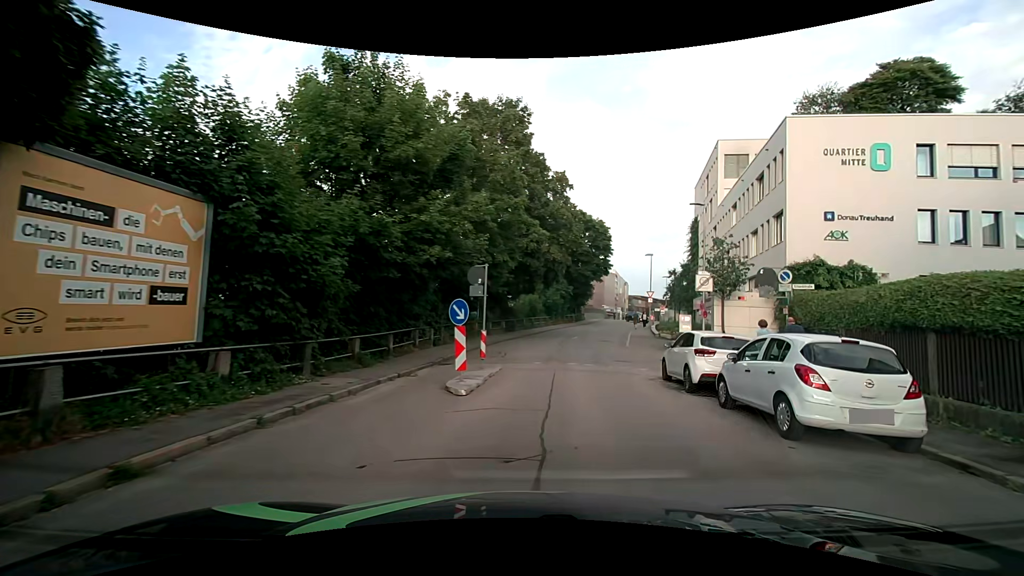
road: residential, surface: asphalt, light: Day
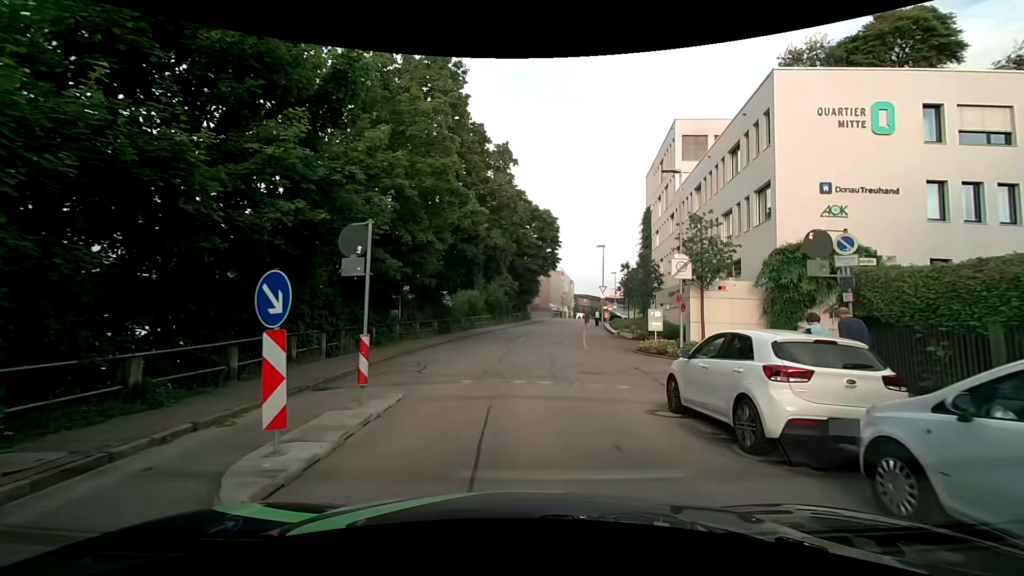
(+0.4, +6.1) m; +6°
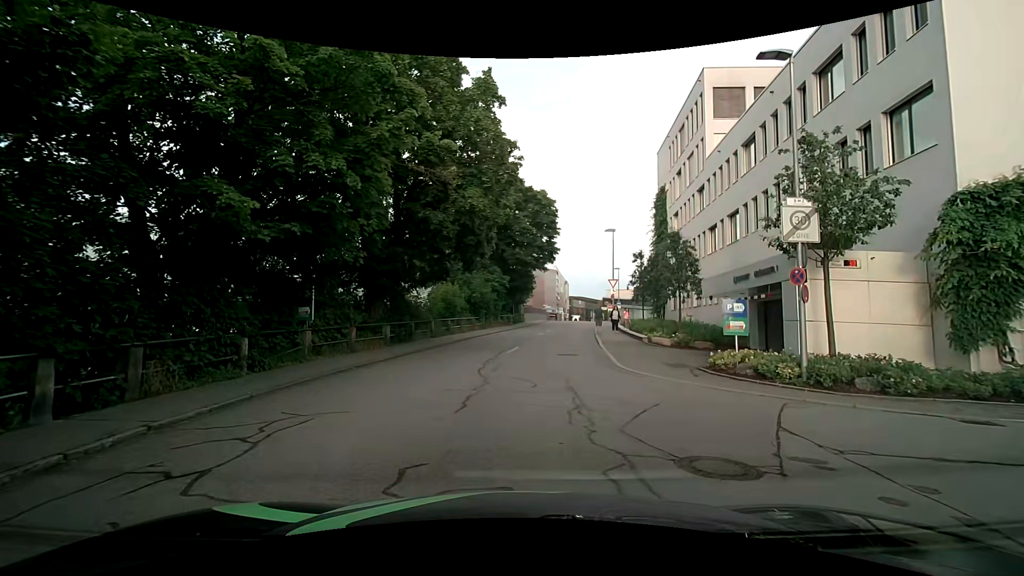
(+0.2, +9.0) m; 0°
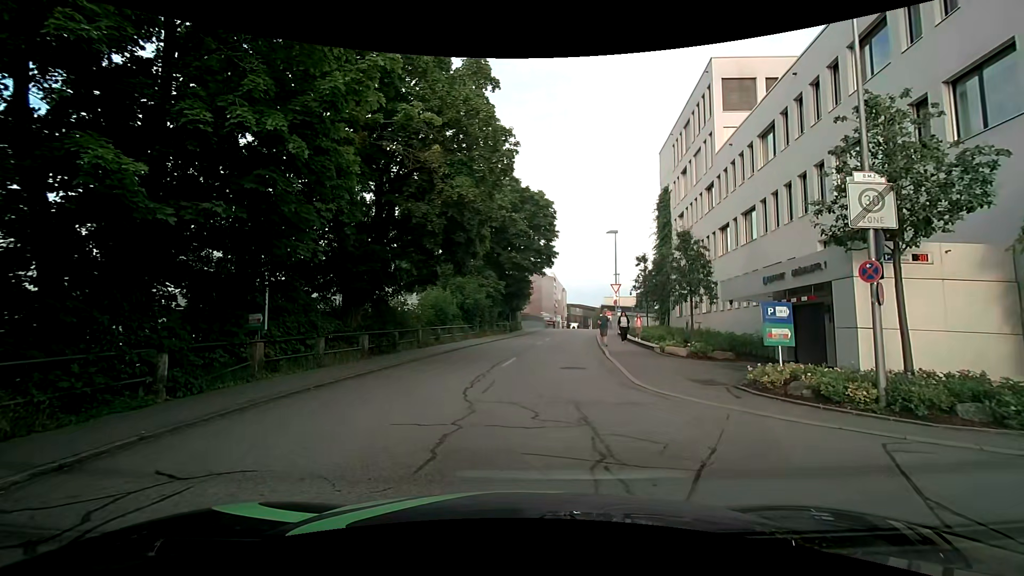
(+0.1, +2.5) m; +2°
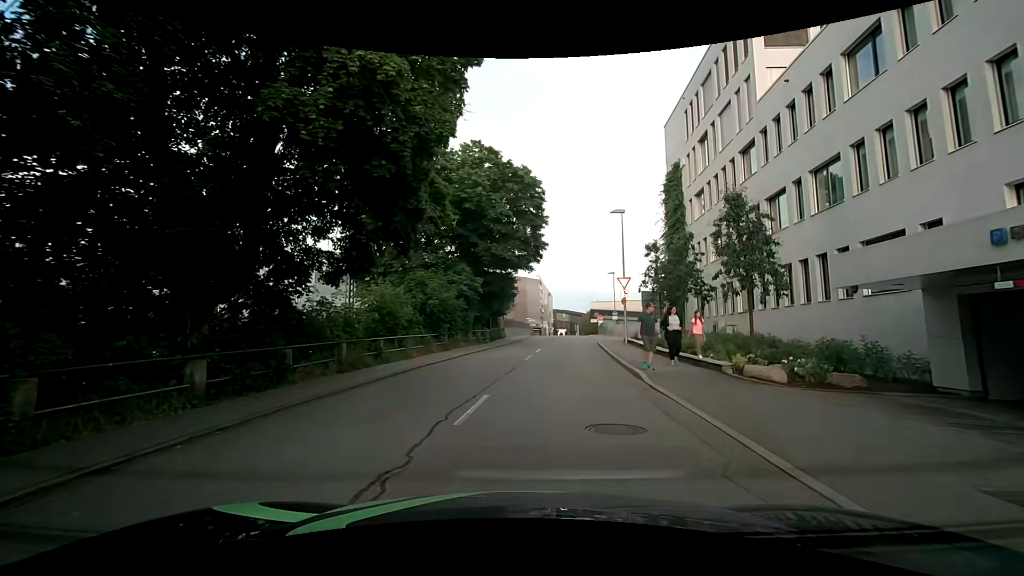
(+0.1, +9.0) m; +1°
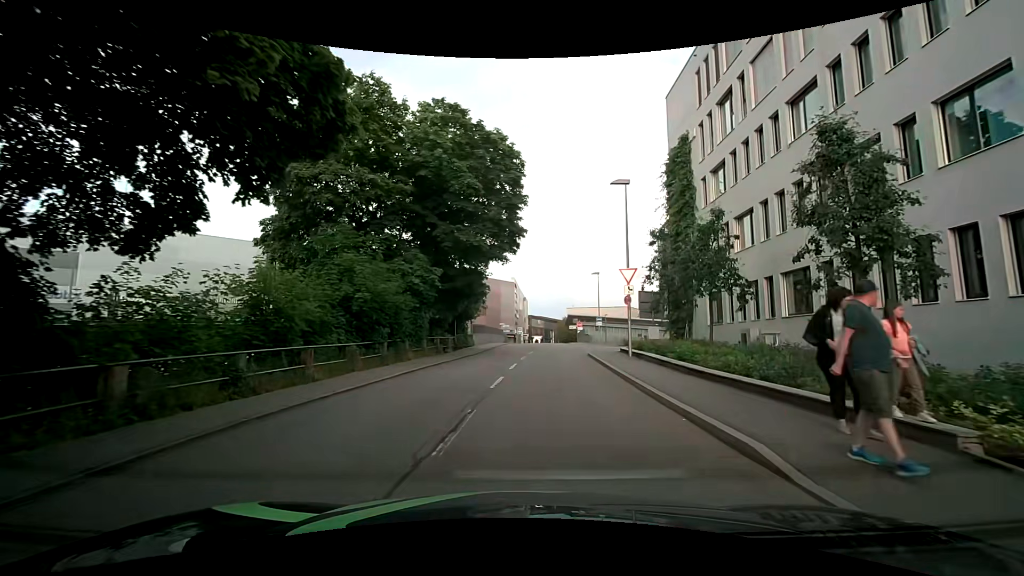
(+0.2, +7.8) m; +3°
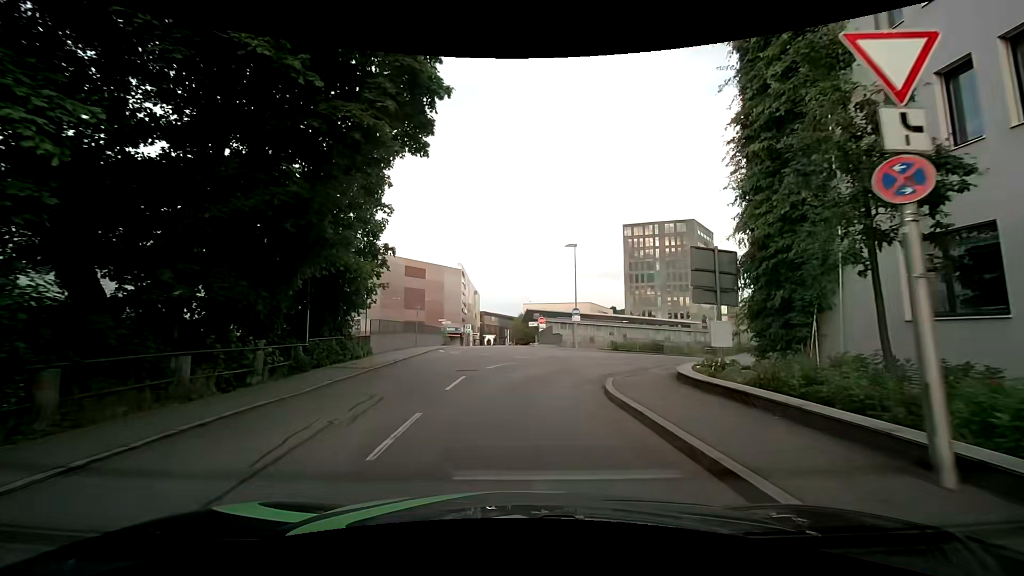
(+1.0, +18.1) m; +4°
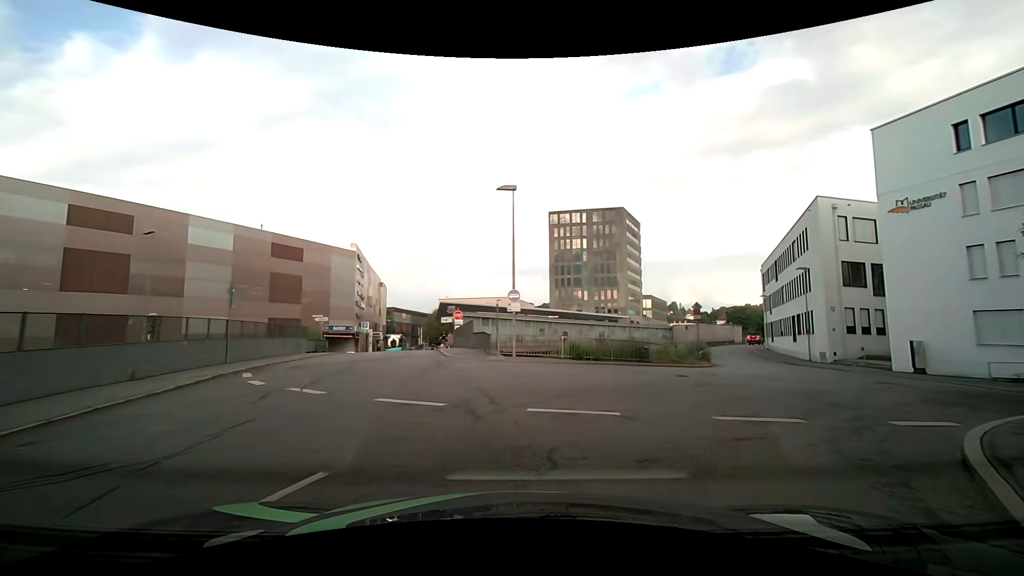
(+0.7, +15.1) m; +9°
(+3, +9) (+11, +16) (+16, +24) (+19, +33) (+22, +43) (+25, +53) (+29, +62) (+33, +71) (+38, +80) (+44, +88) m
